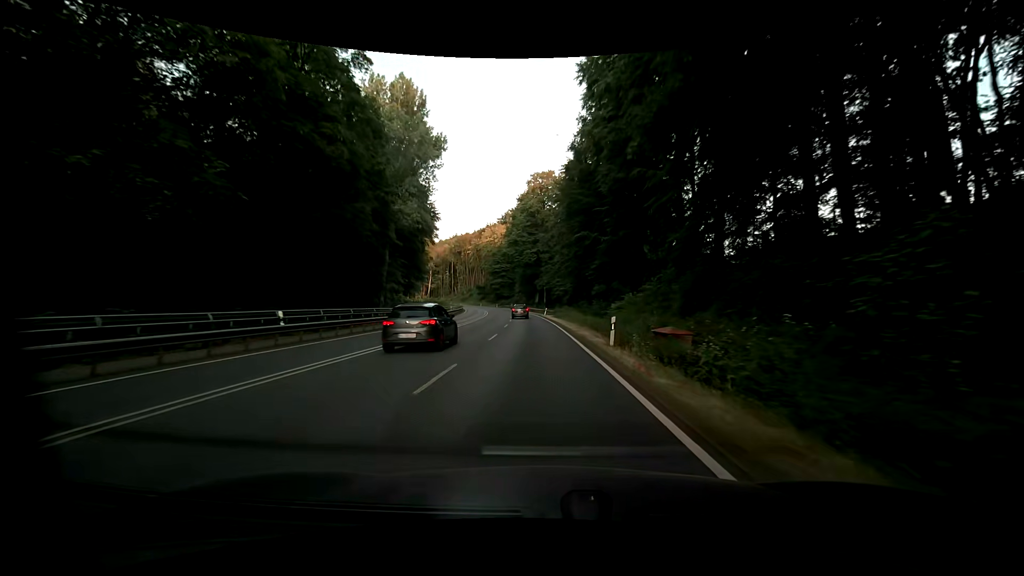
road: primary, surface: asphalt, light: Day
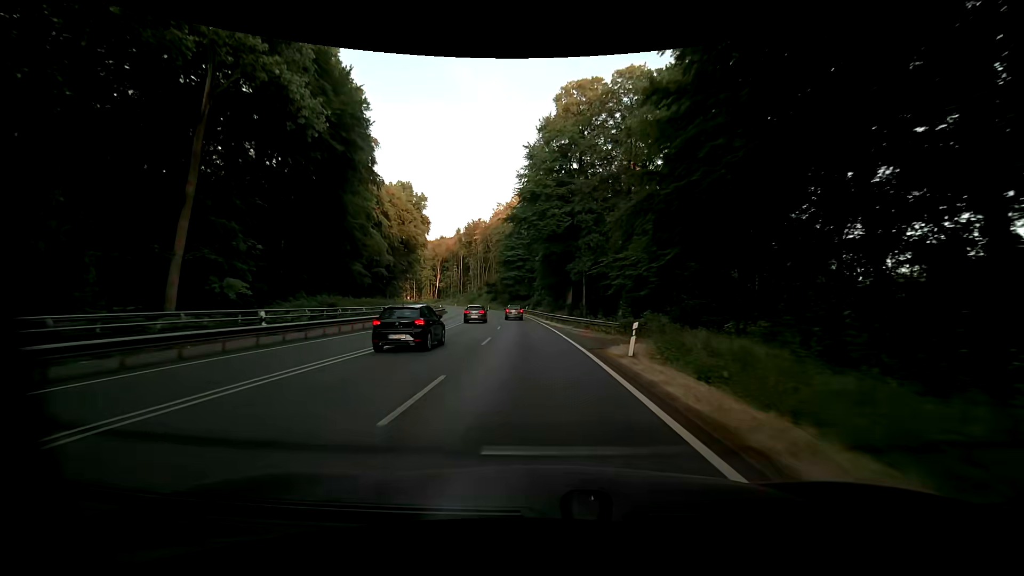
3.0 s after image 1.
(-1.6, +49.9) m; -3°
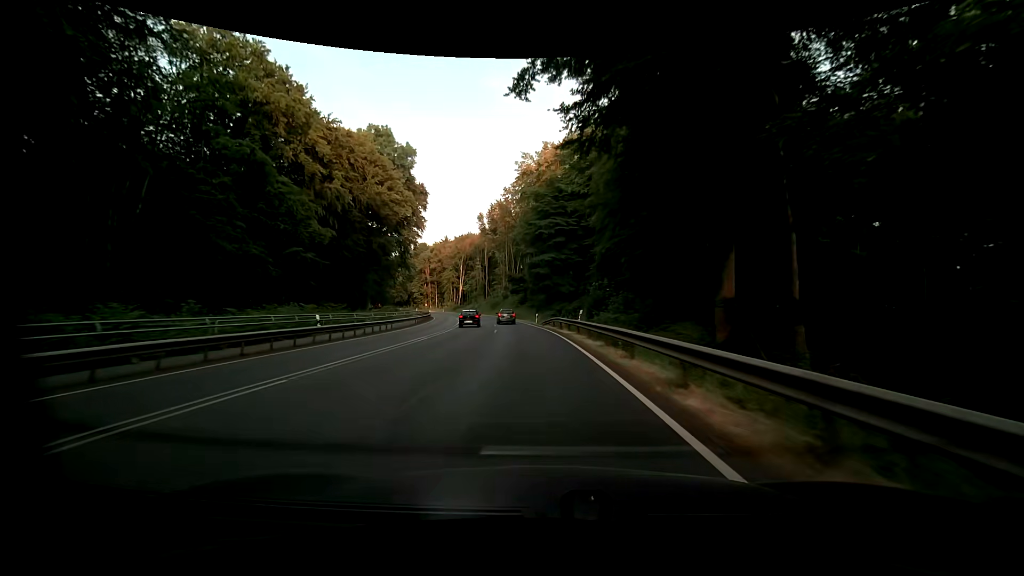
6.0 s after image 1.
(-2.6, +47.9) m; -6°
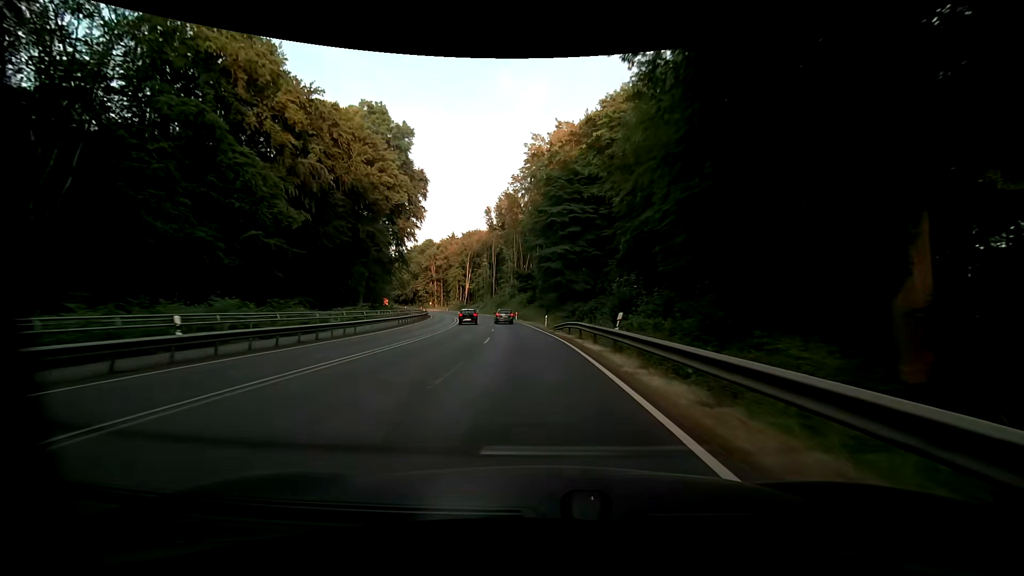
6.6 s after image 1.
(0.0, +9.7) m; -1°
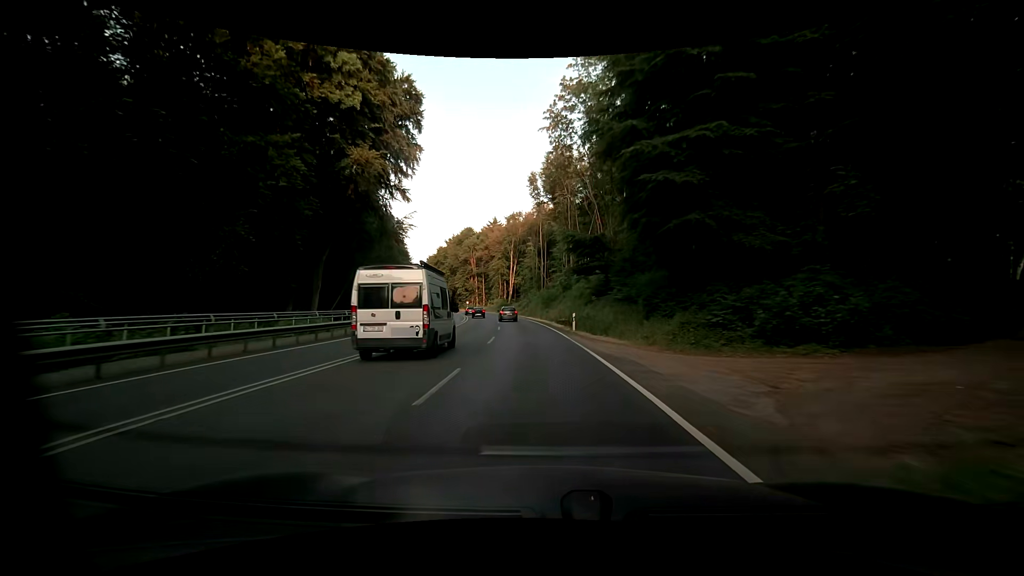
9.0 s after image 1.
(-1.8, +37.8) m; -6°
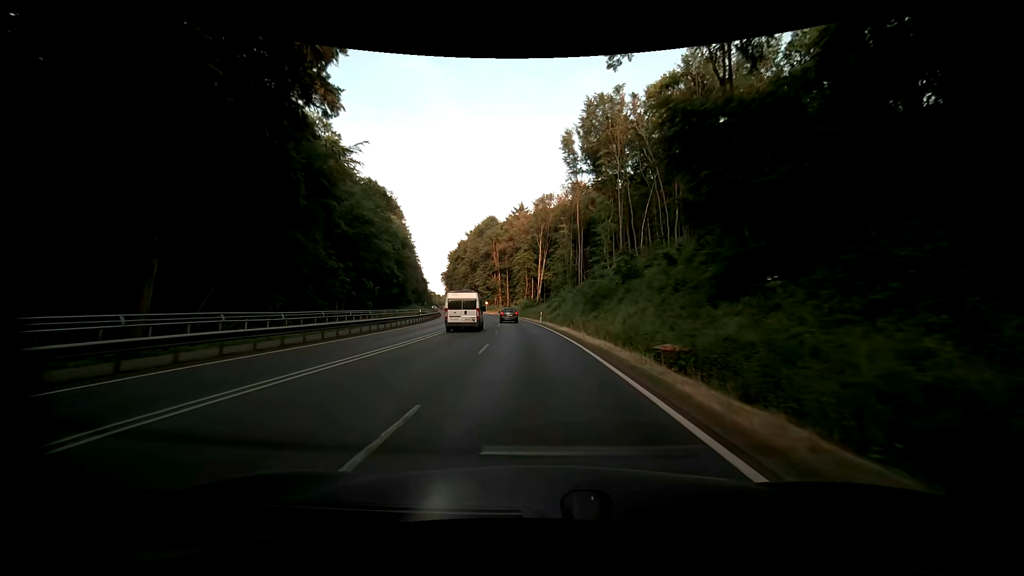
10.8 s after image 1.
(-1.1, +28.3) m; -4°
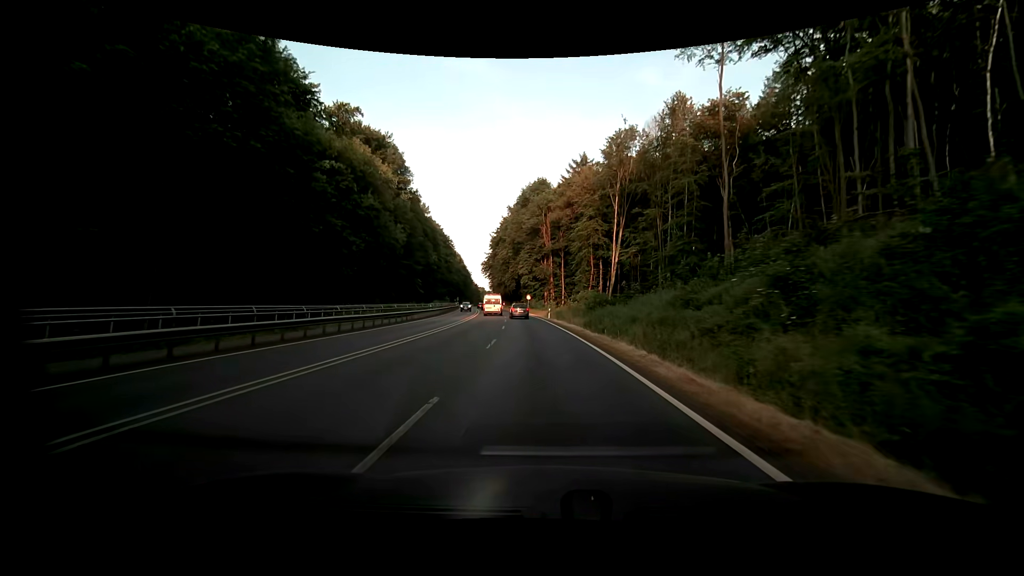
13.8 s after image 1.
(-2.8, +47.9) m; -6°
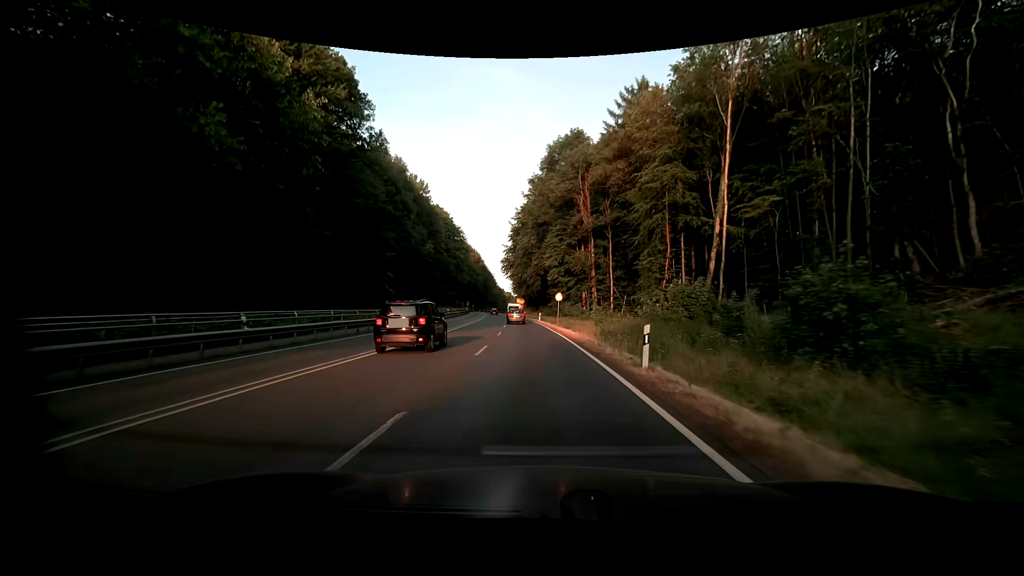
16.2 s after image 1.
(-1.1, +37.2) m; -4°
(0, +10) (0, +20) (-1, +30) (-1, +40) (-2, +50) (-3, +60) (-4, +70) (-5, +80) (-6, +90) (-7, +100) m
